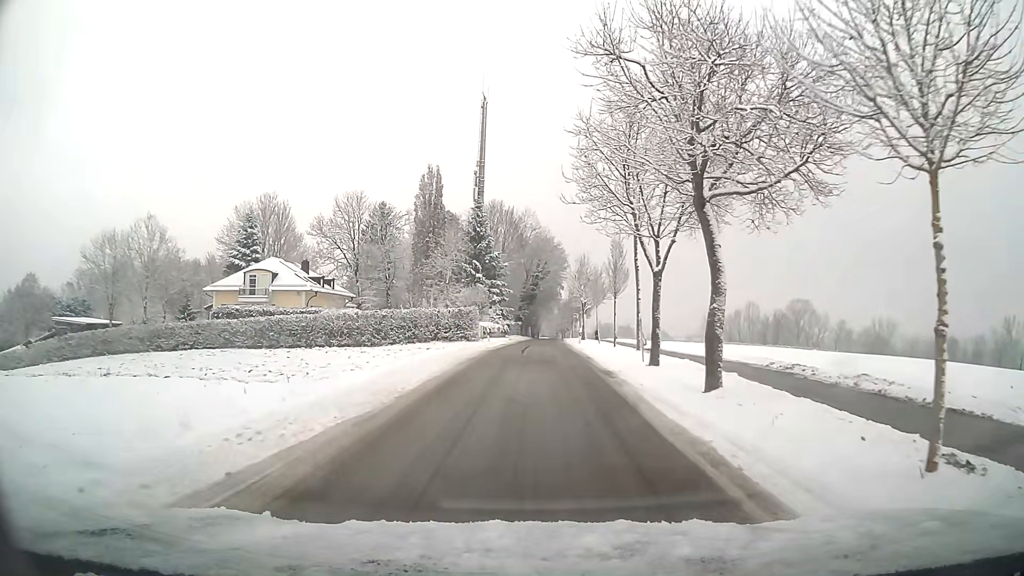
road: residential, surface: asphalt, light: Day
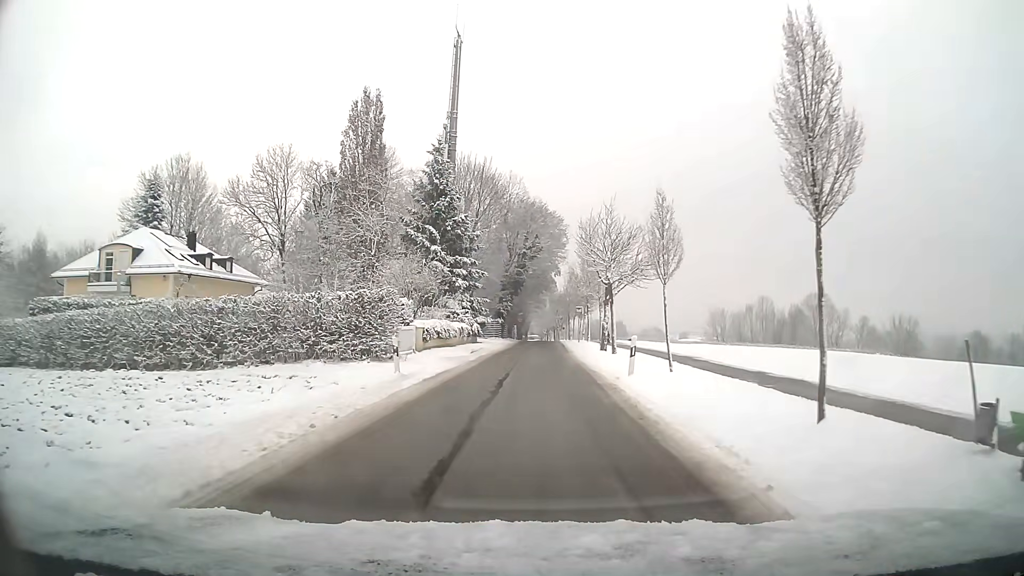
(+0.3, +26.8) m; +1°
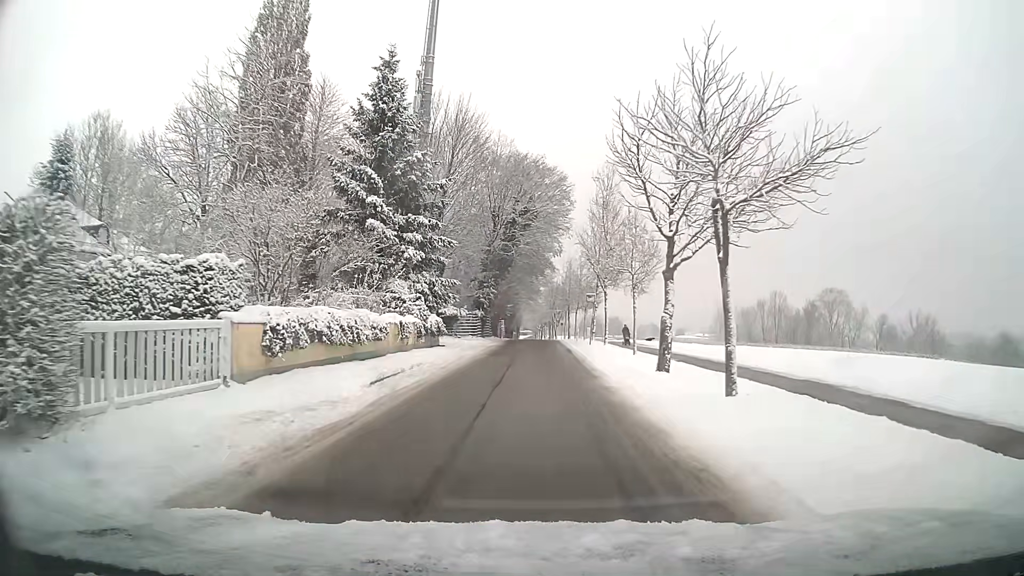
(+0.2, +17.9) m; +1°
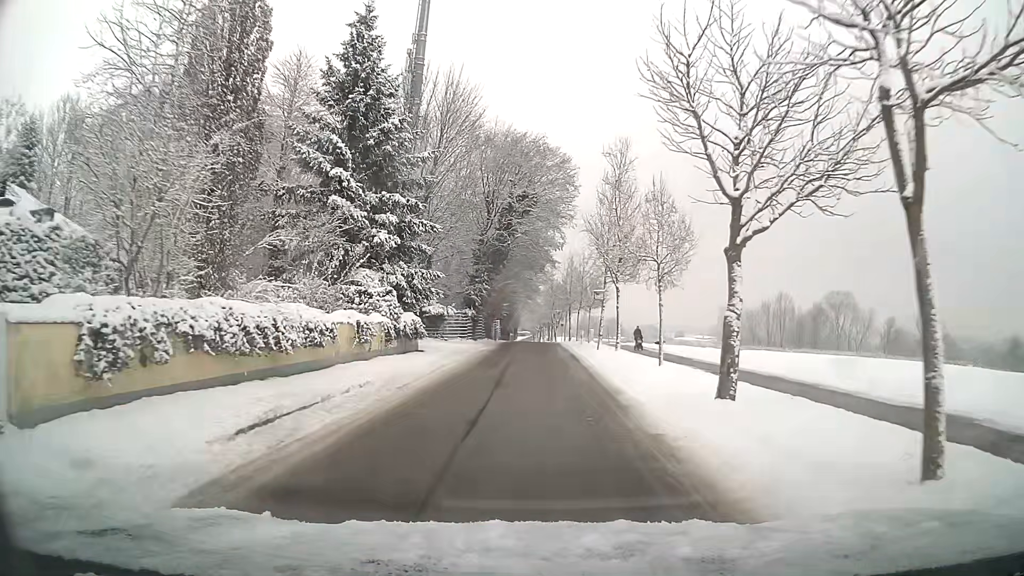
(0.0, +6.0) m; 0°
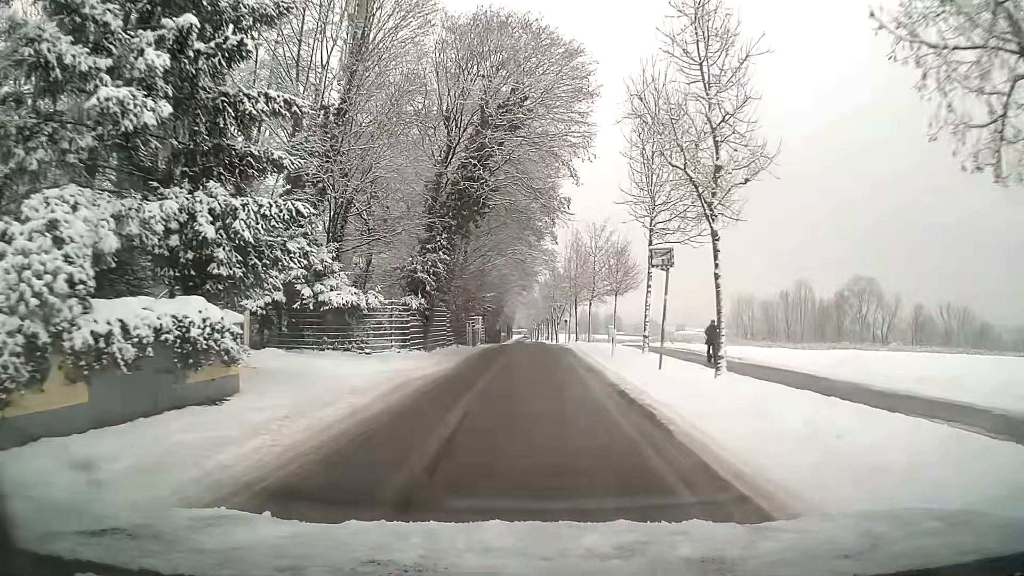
(+0.1, +18.1) m; 0°
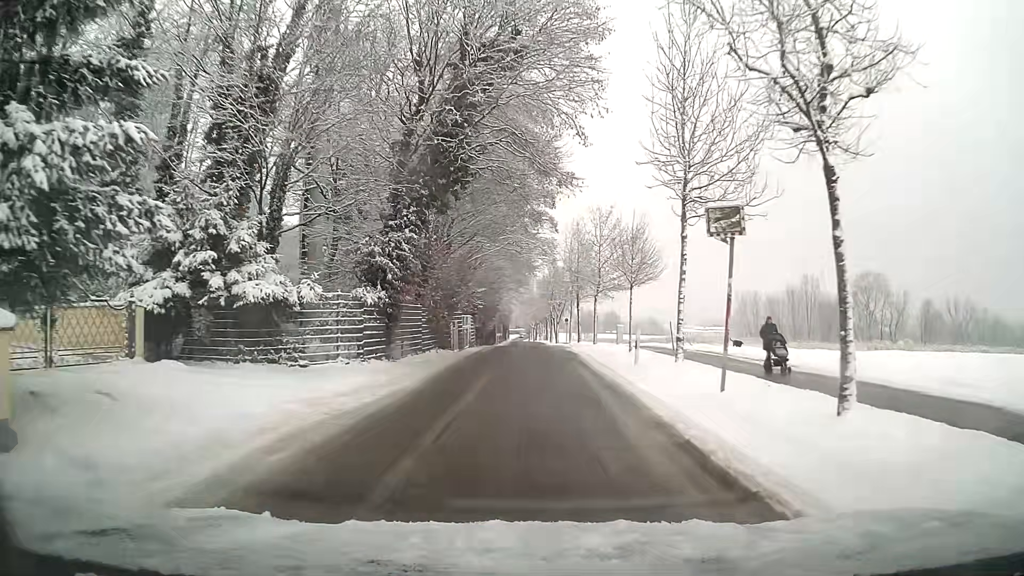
(0.0, +6.0) m; 0°
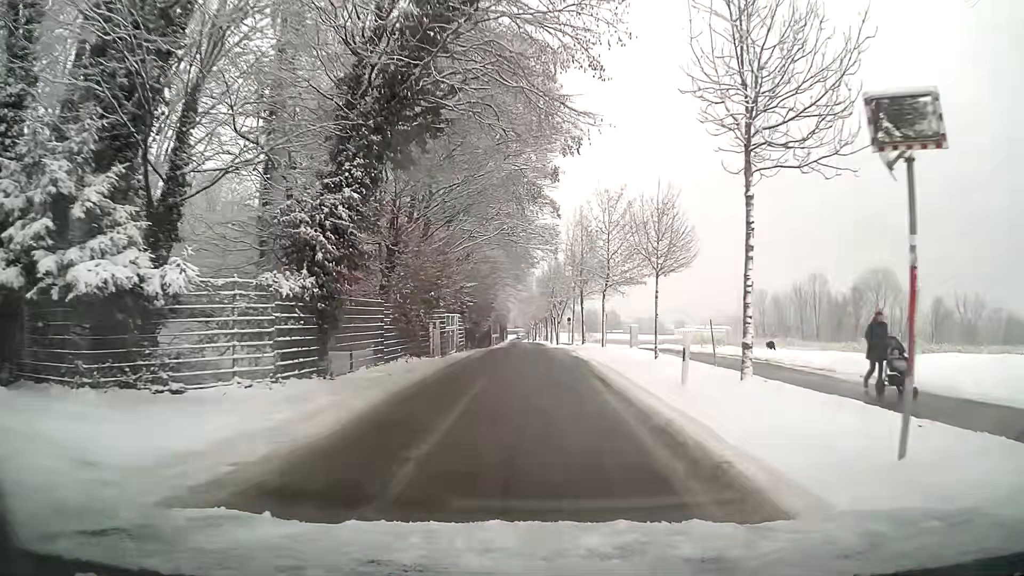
(0.0, +5.9) m; 0°
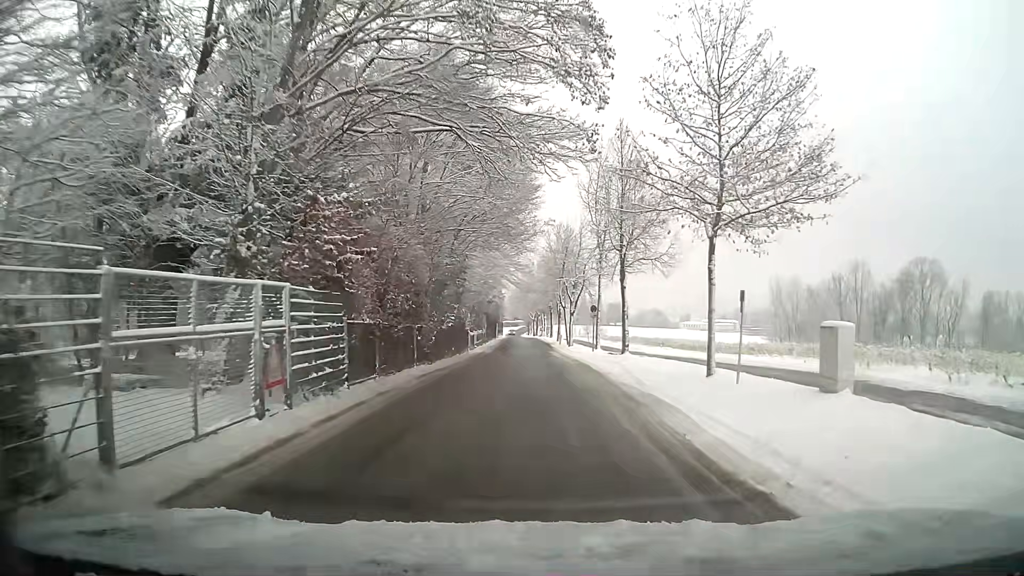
(+0.1, +23.0) m; +1°
(0, +10) (0, +20) (-1, +30) (-1, +40) (-1, +50) (-1, +60) (-1, +70) (-2, +80) (-2, +90) (-2, +100) m
